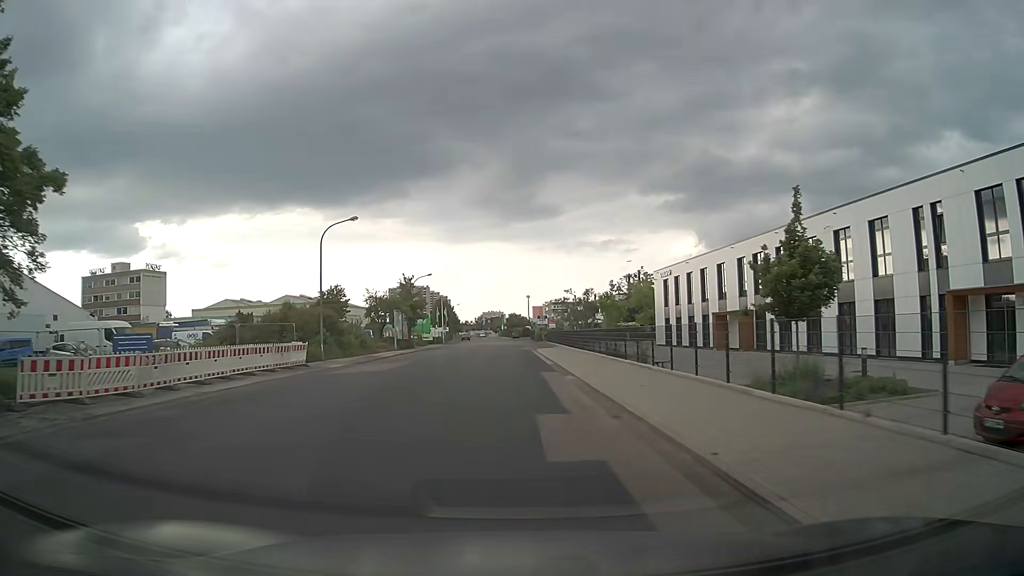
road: unclassified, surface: asphalt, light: Day
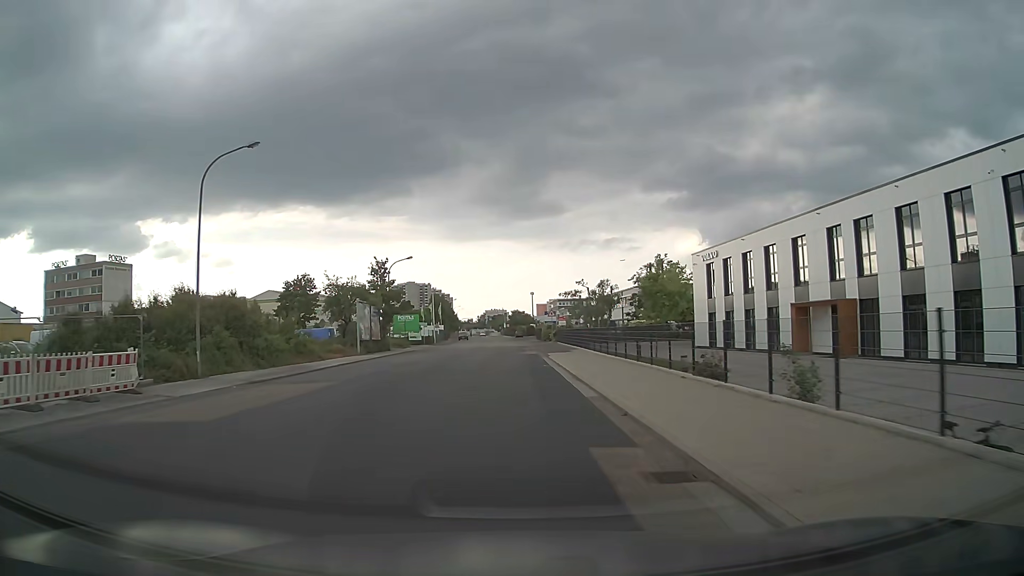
(+0.2, +15.2) m; 0°
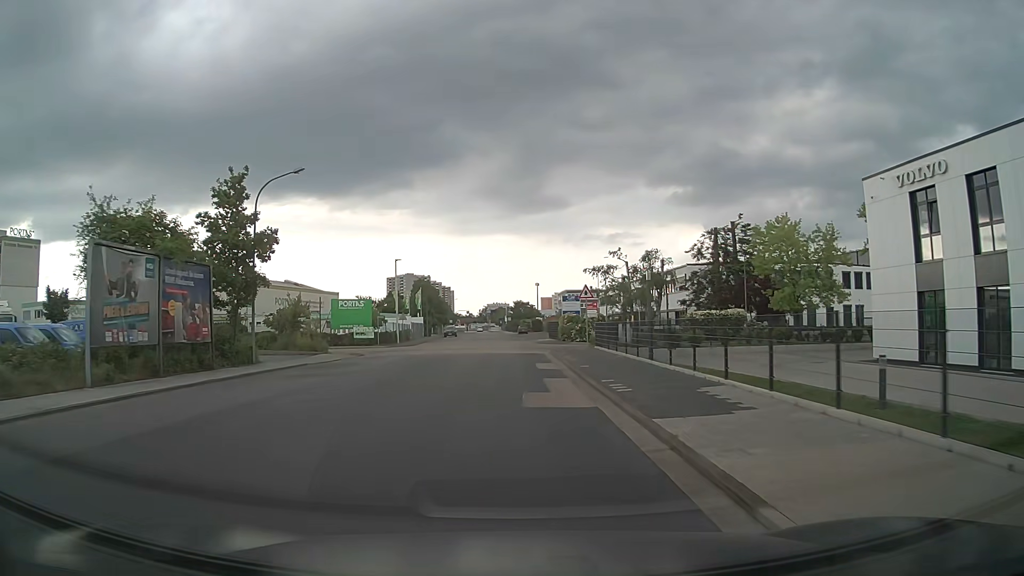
(-0.1, +30.5) m; -1°
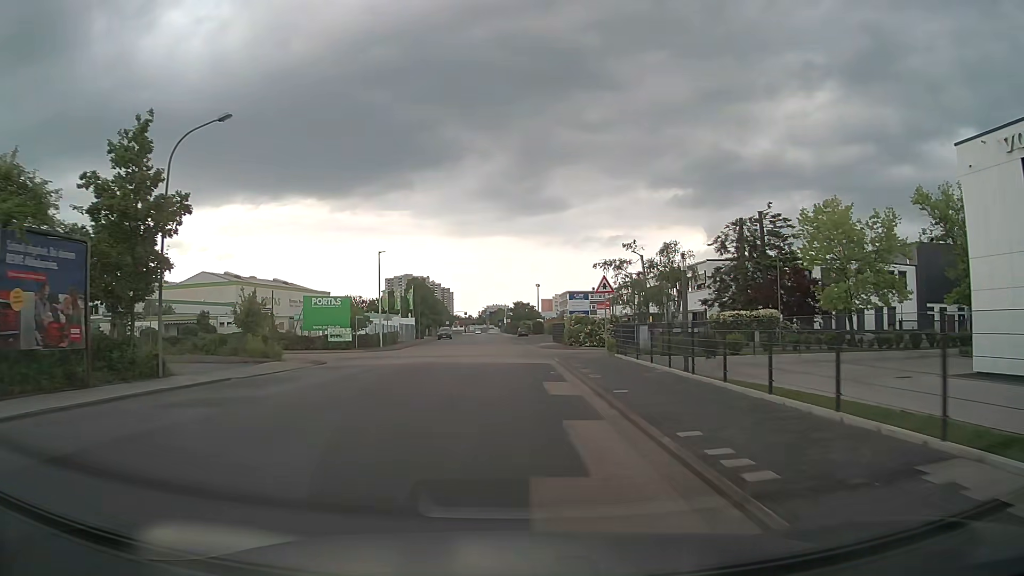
(0.0, +7.6) m; 0°
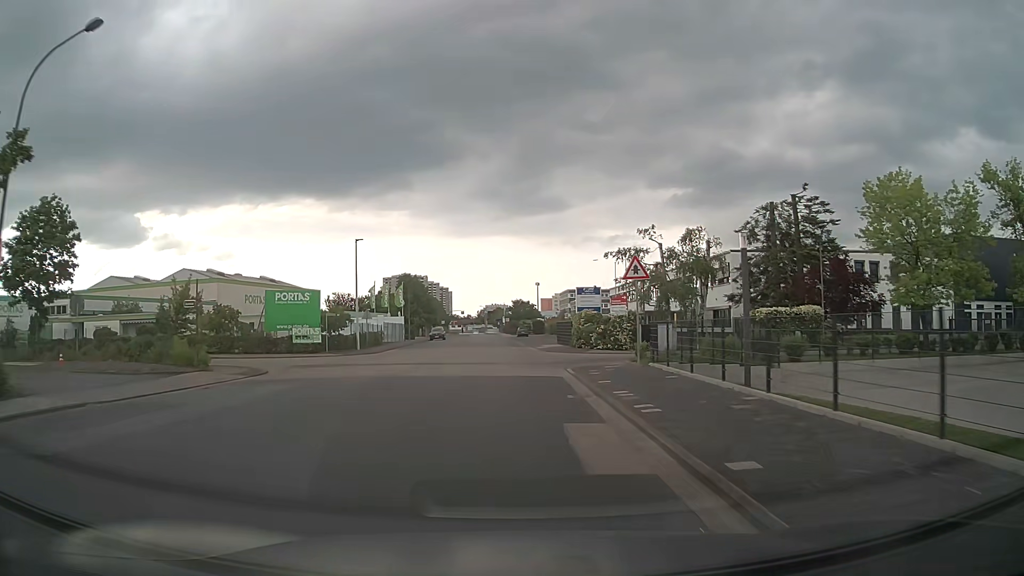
(0.0, +7.6) m; 0°
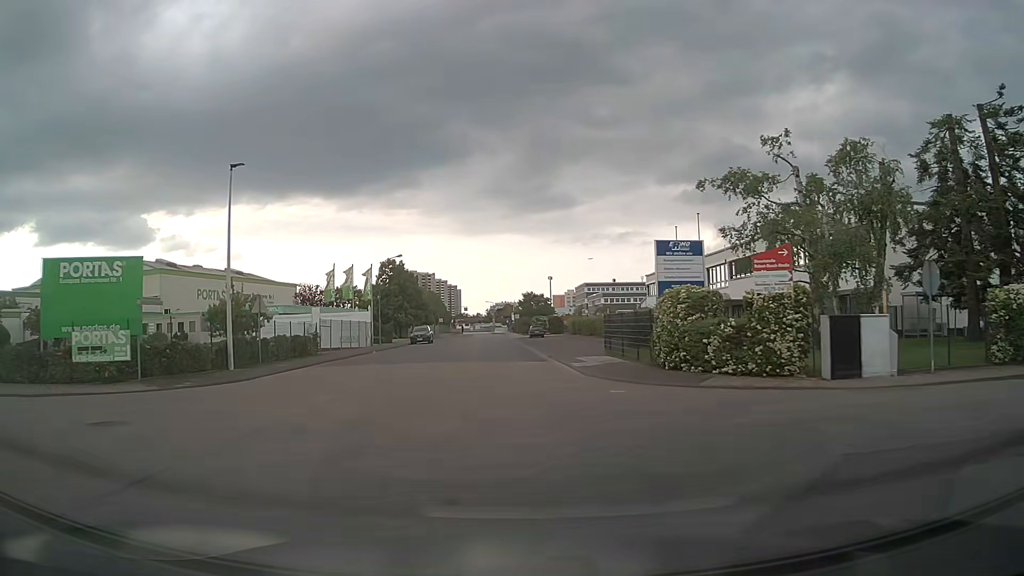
(0.0, +22.9) m; 0°
(0, +10) (0, +20) (0, +30) (-1, +40) (-1, +50) (-2, +60) (-2, +70) (-3, +80) (-3, +90) (-4, +100) m
